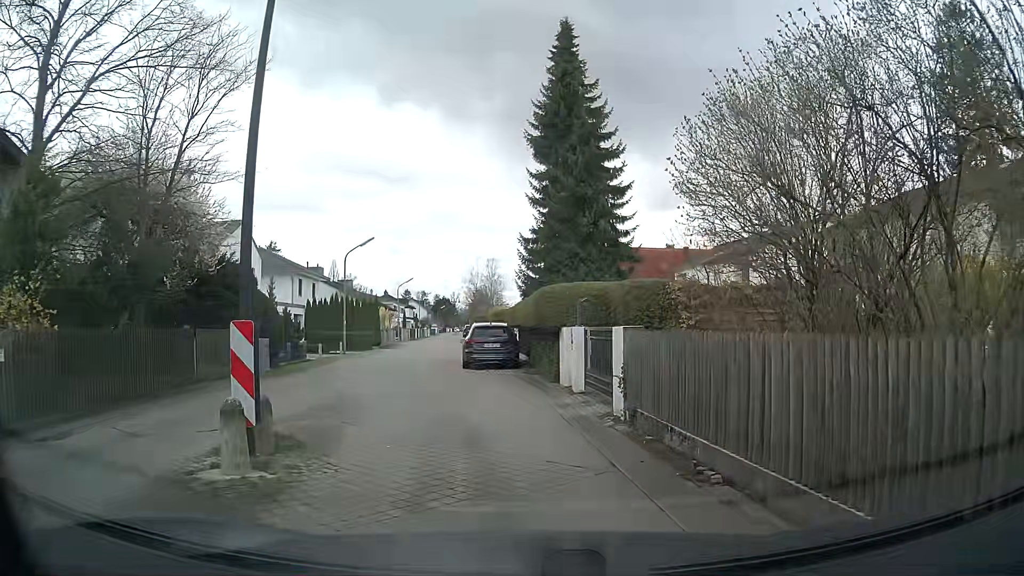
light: Day
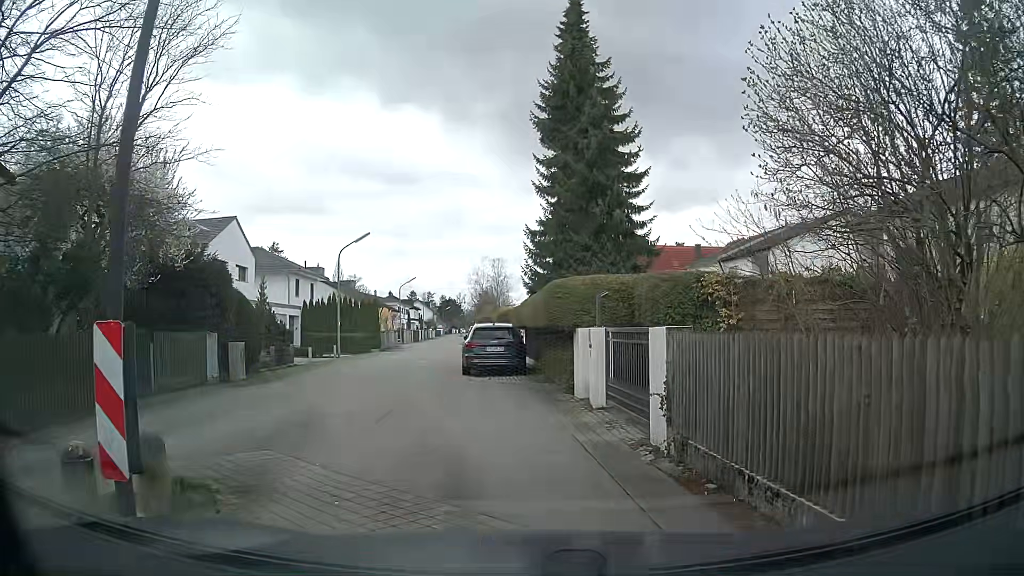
(-0.1, +2.4) m; -1°
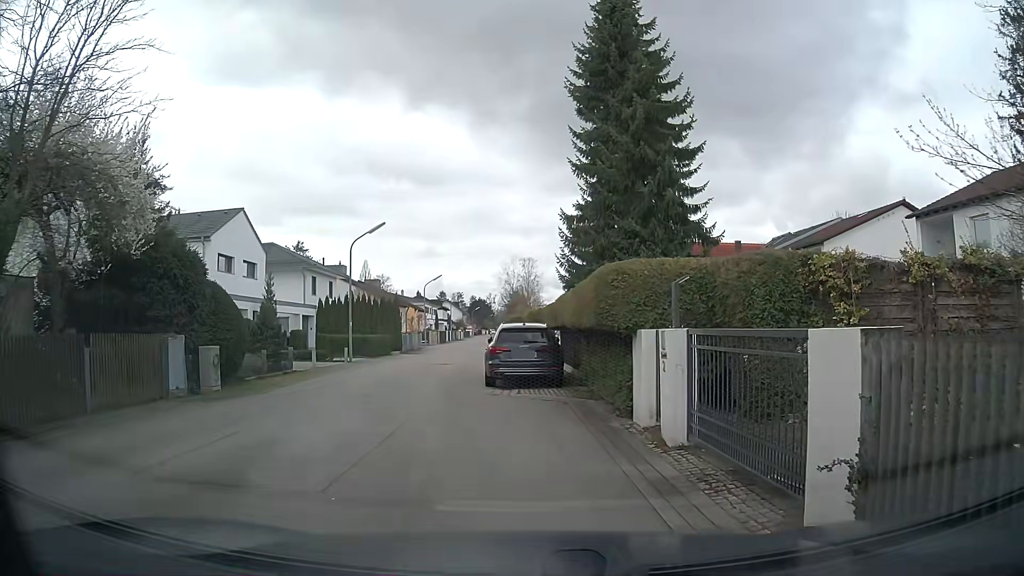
(-0.2, +3.5) m; -4°
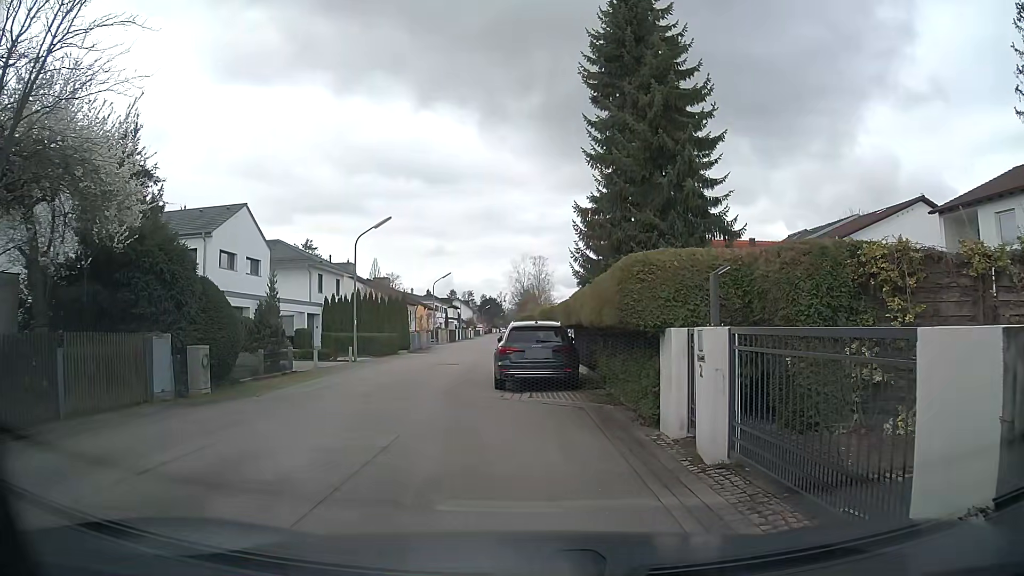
(0.0, +1.1) m; 0°
